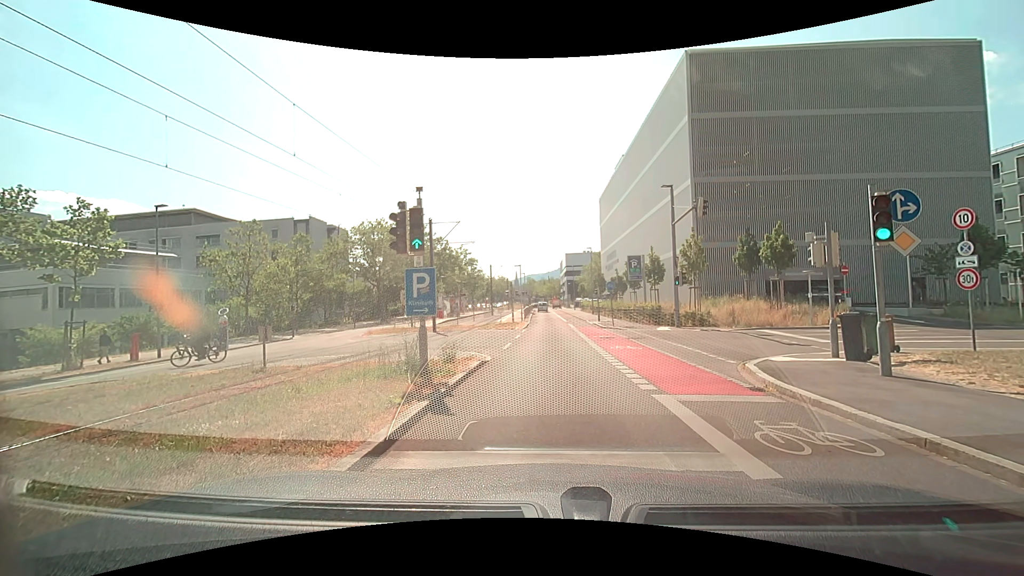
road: secondary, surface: asphalt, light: Day
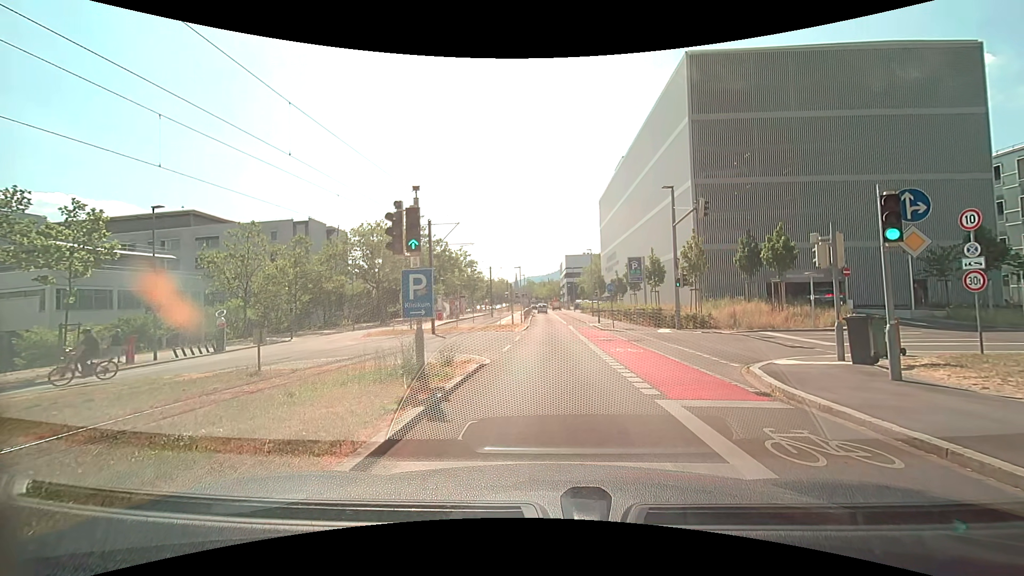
(0.0, +0.3) m; 0°
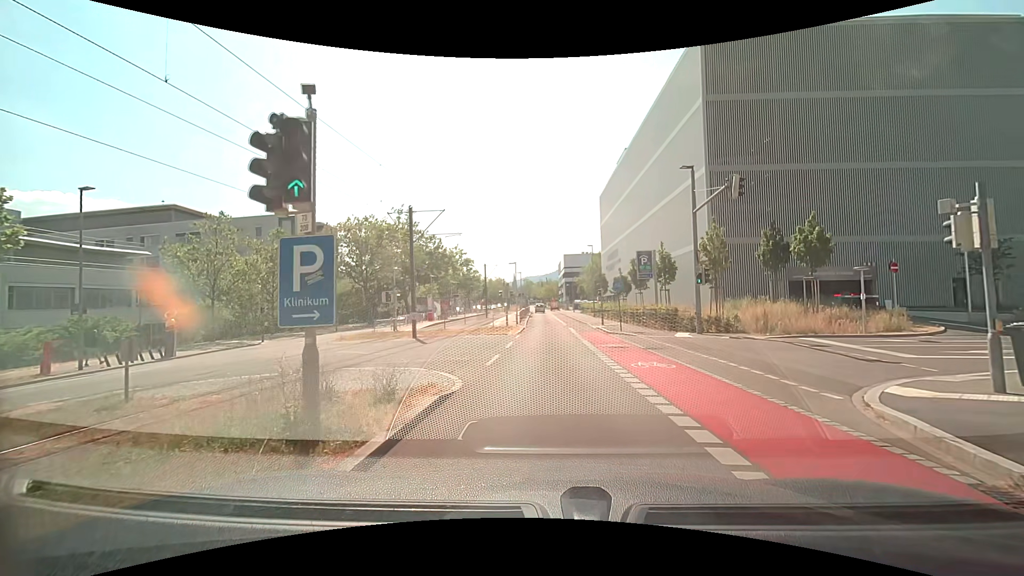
(-0.1, +4.5) m; -1°
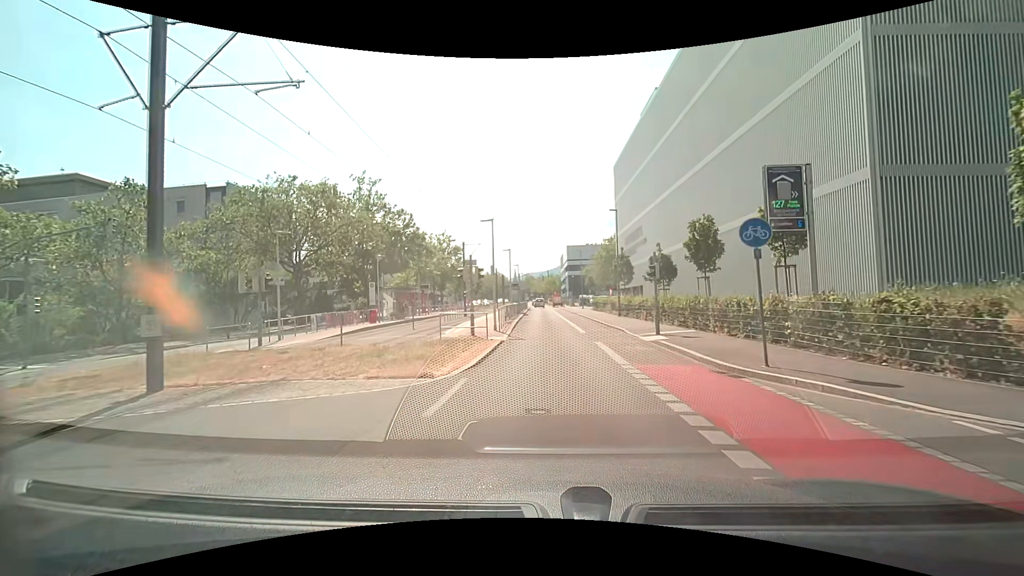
(+0.2, +19.1) m; 0°
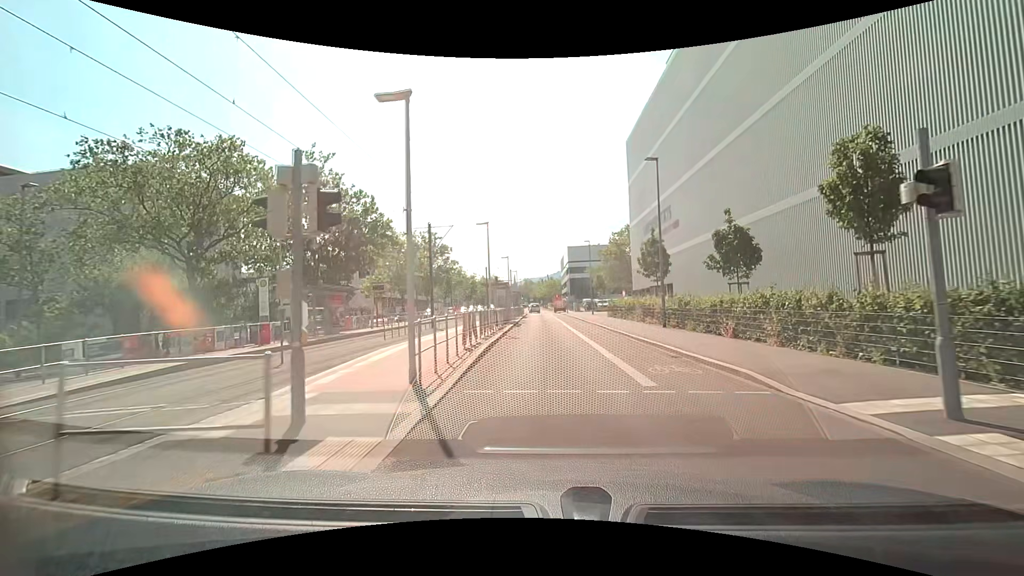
(0.0, +14.3) m; 0°
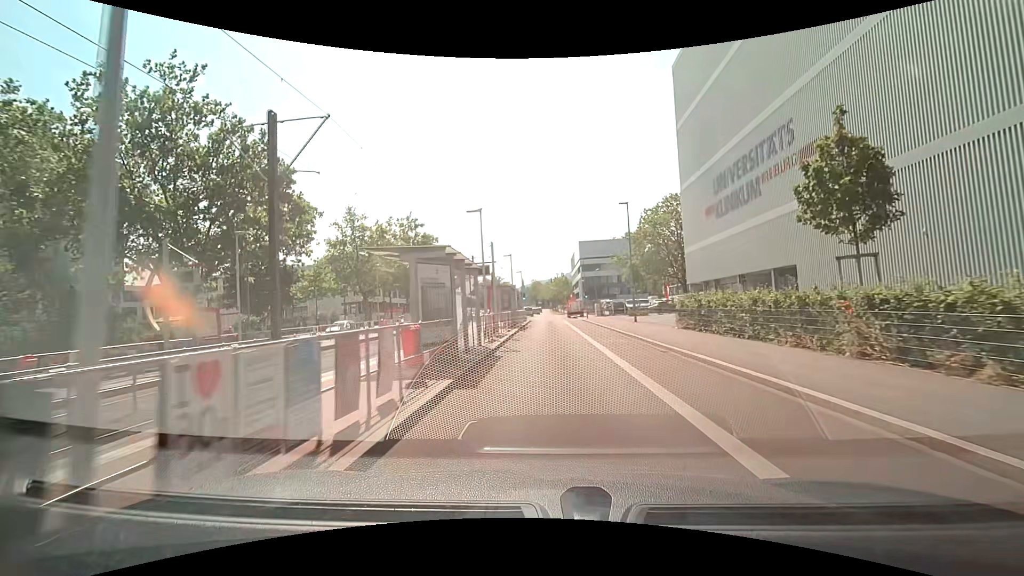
(-0.1, +21.4) m; -1°
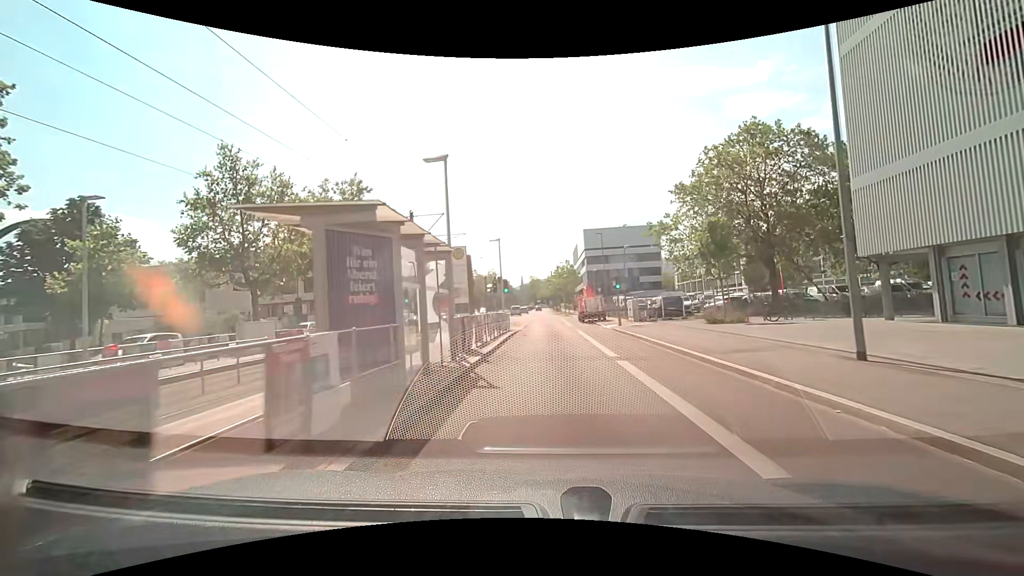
(+0.2, +24.1) m; +1°
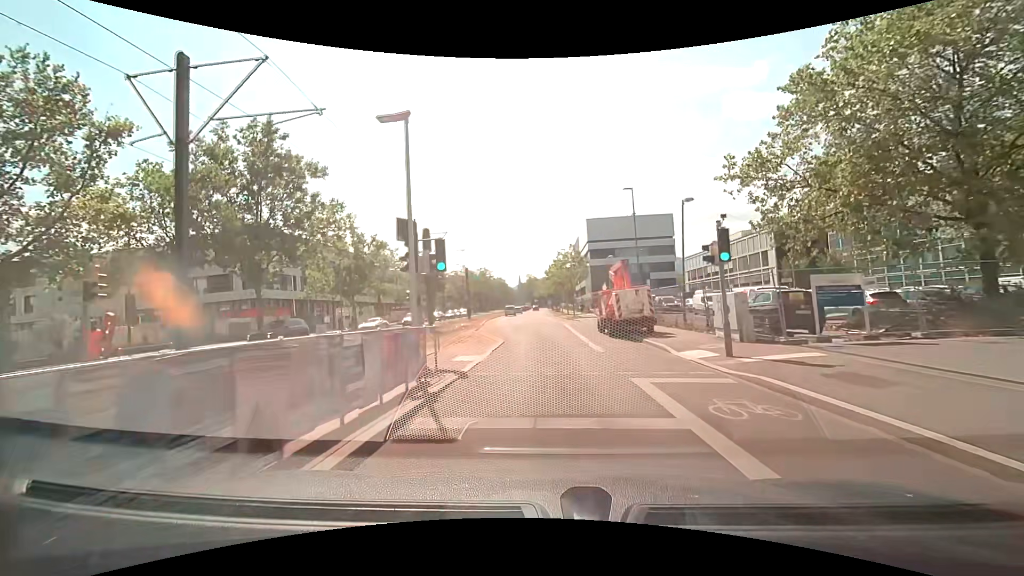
(-0.1, +18.3) m; 0°
